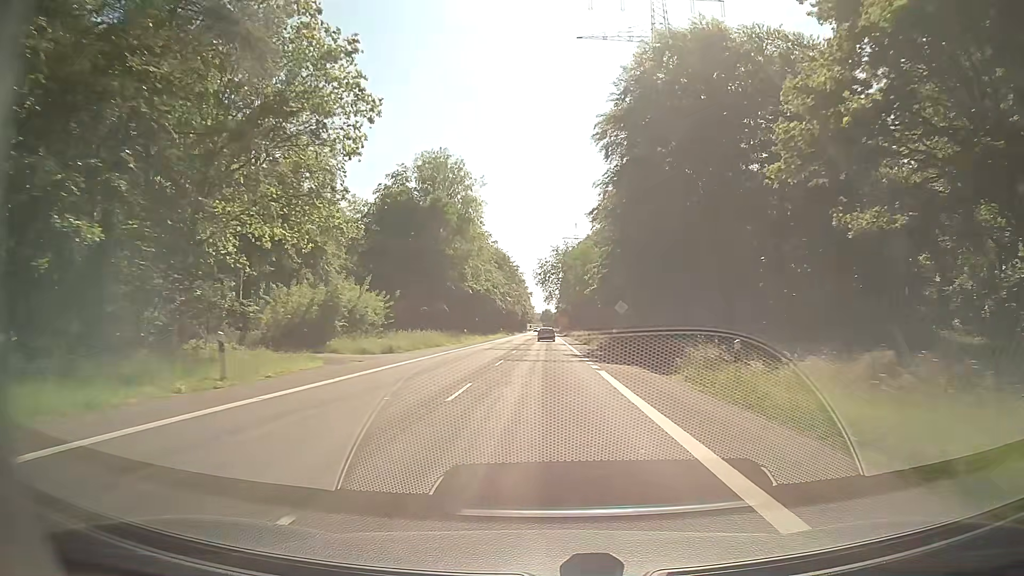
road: secondary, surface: asphalt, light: Day
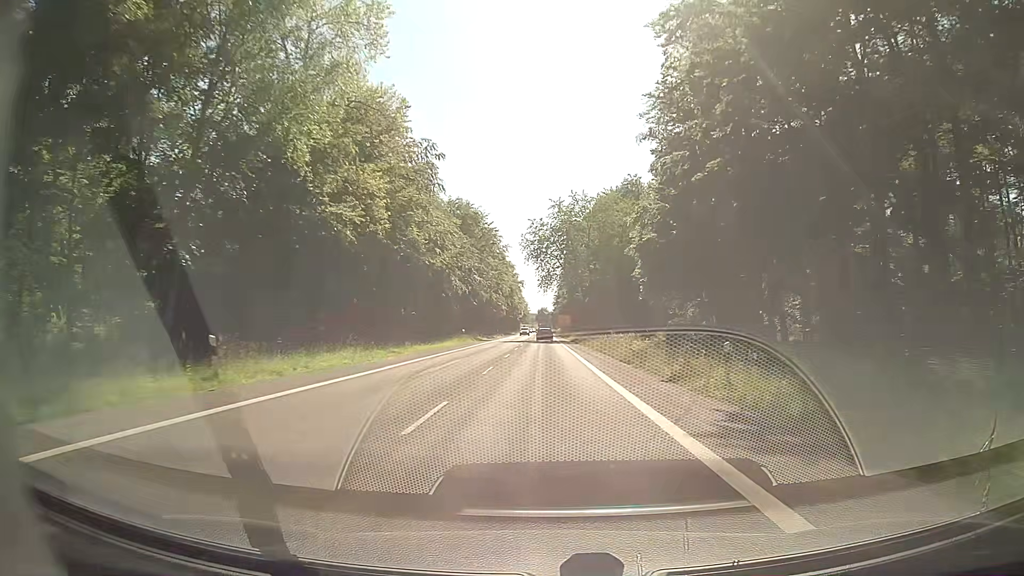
(+0.1, +49.5) m; 0°
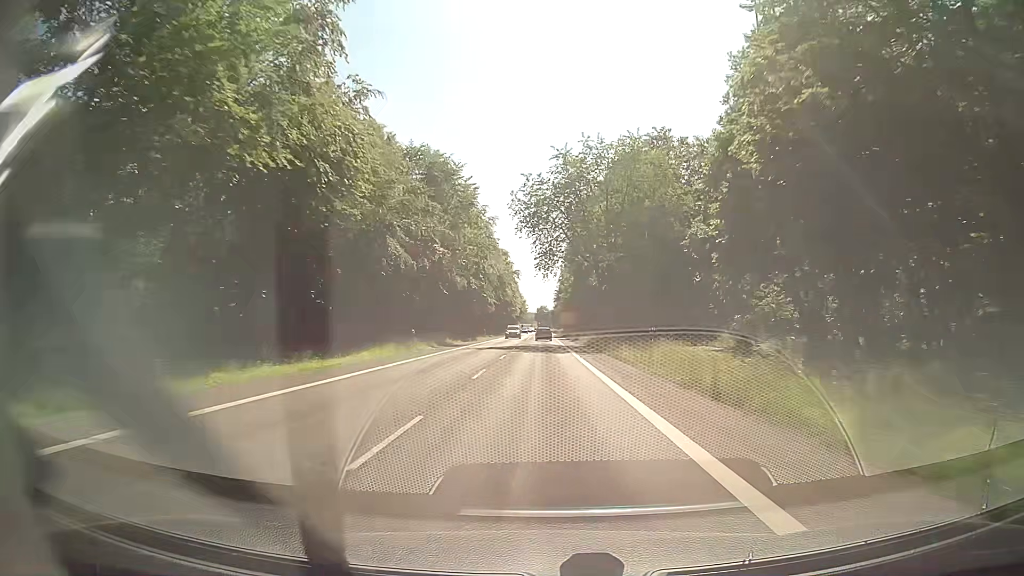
(+0.1, +25.0) m; 0°
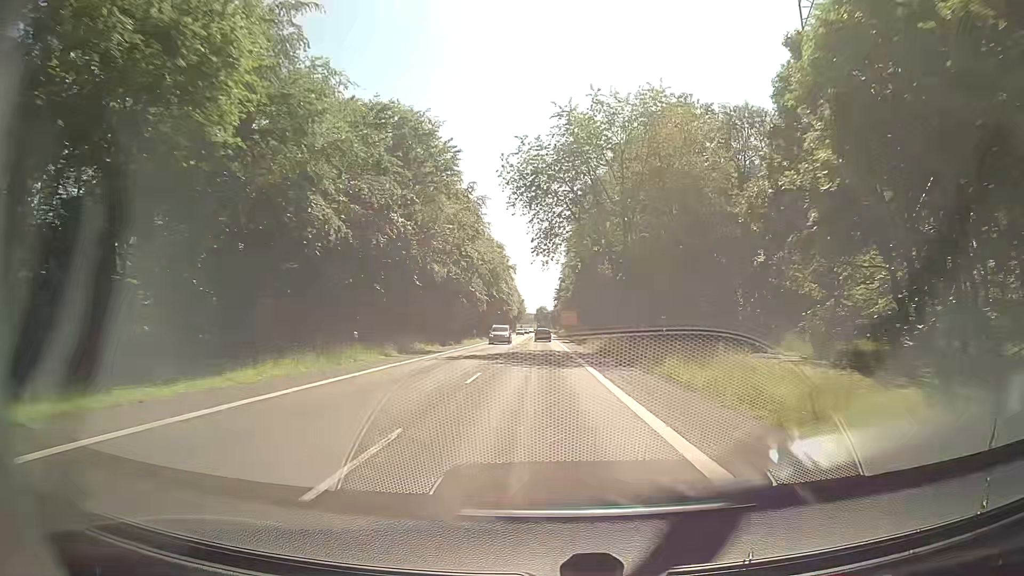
(+0.1, +12.5) m; 0°
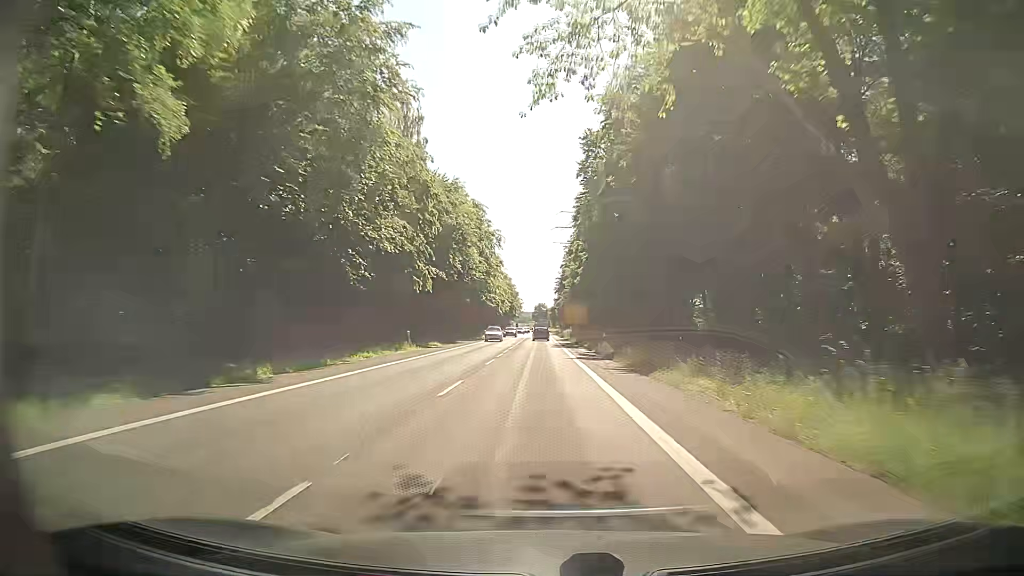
(+0.3, +37.4) m; +1°
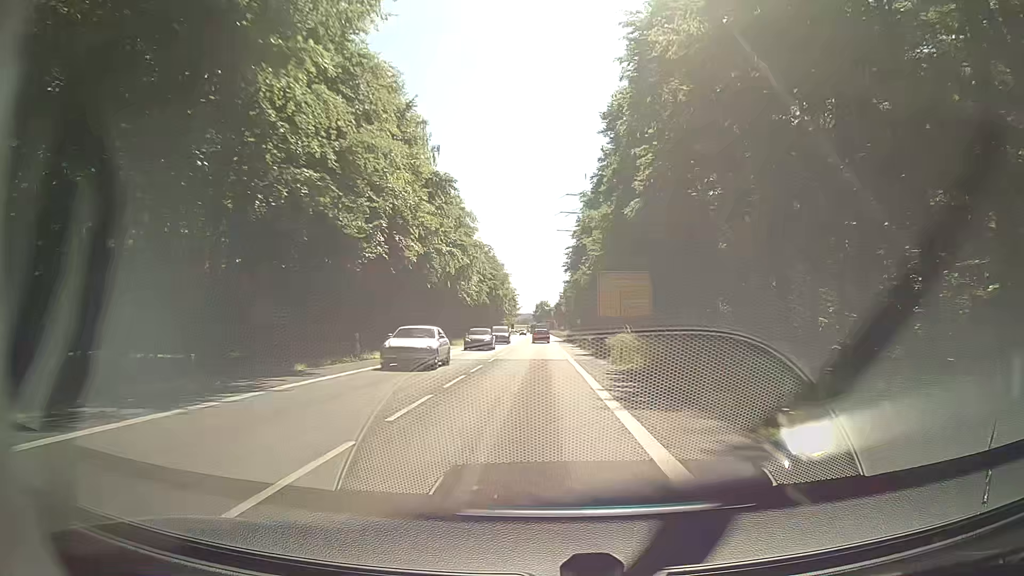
(-0.4, +61.2) m; 0°
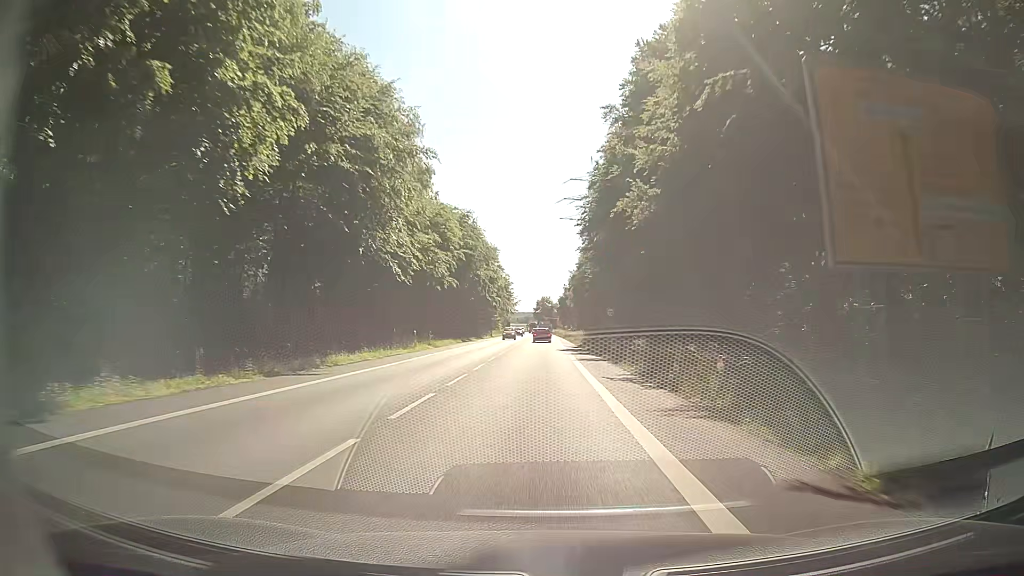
(-0.2, +36.0) m; 0°
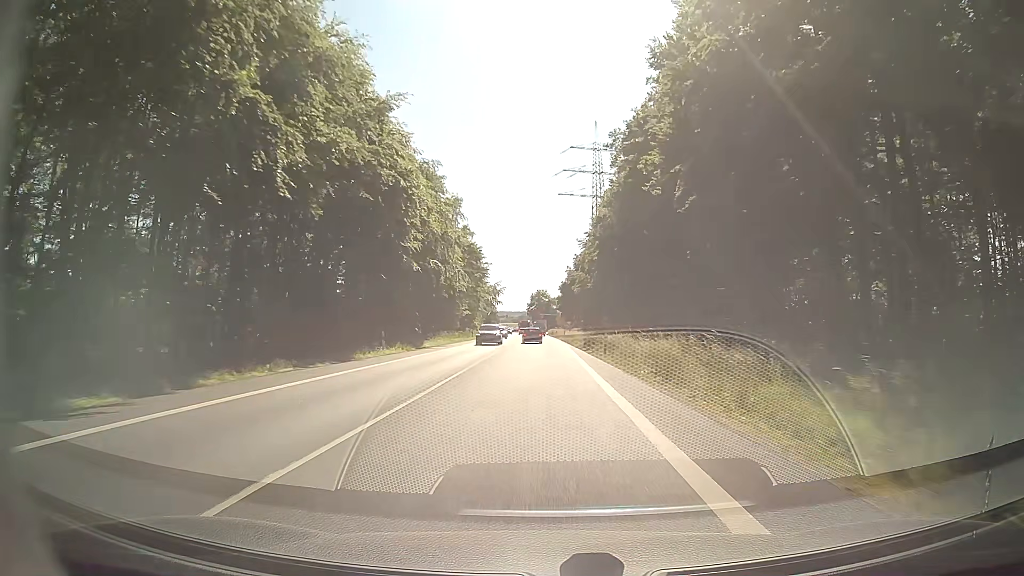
(+0.3, +58.8) m; 0°
(0, +10) (0, +20) (0, +30) (0, +40) (0, +50) (+1, +60) (+1, +70) (+1, +80) (+1, +90) (0, +100) m
